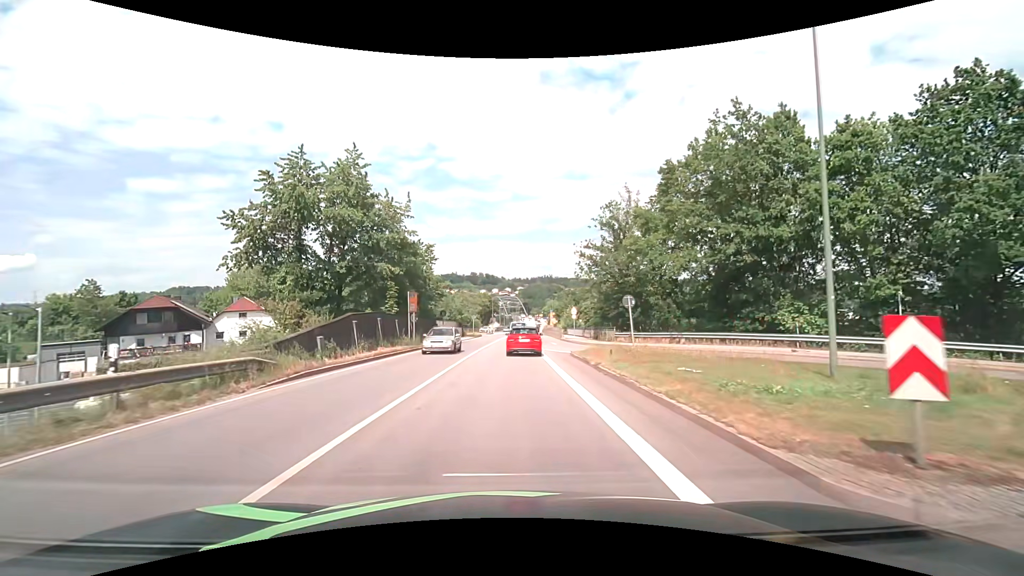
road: primary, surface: asphalt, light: Day
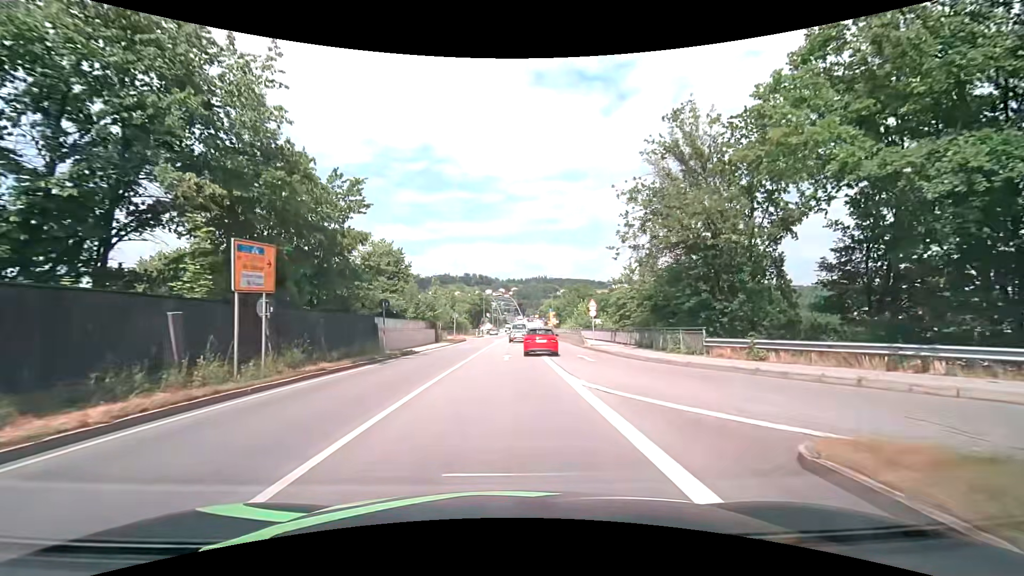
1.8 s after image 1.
(0.0, +20.0) m; +1°
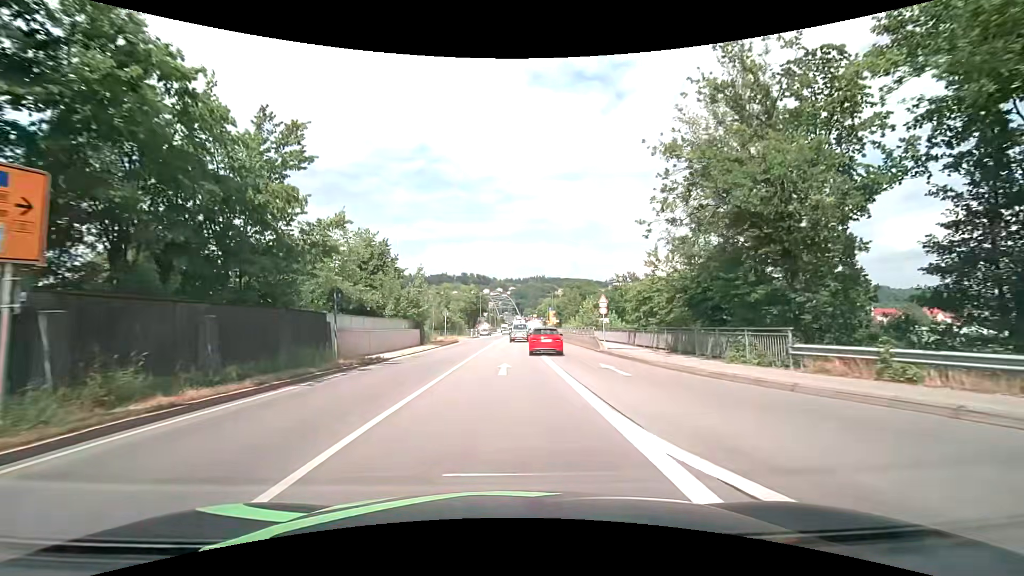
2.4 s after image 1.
(0.0, +6.8) m; 0°
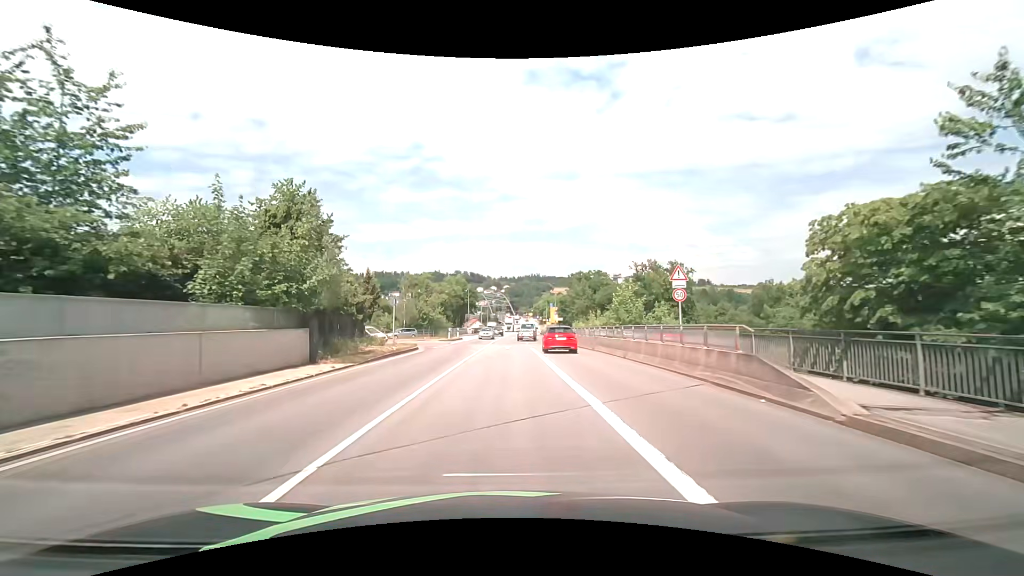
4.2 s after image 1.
(+0.2, +21.1) m; +1°
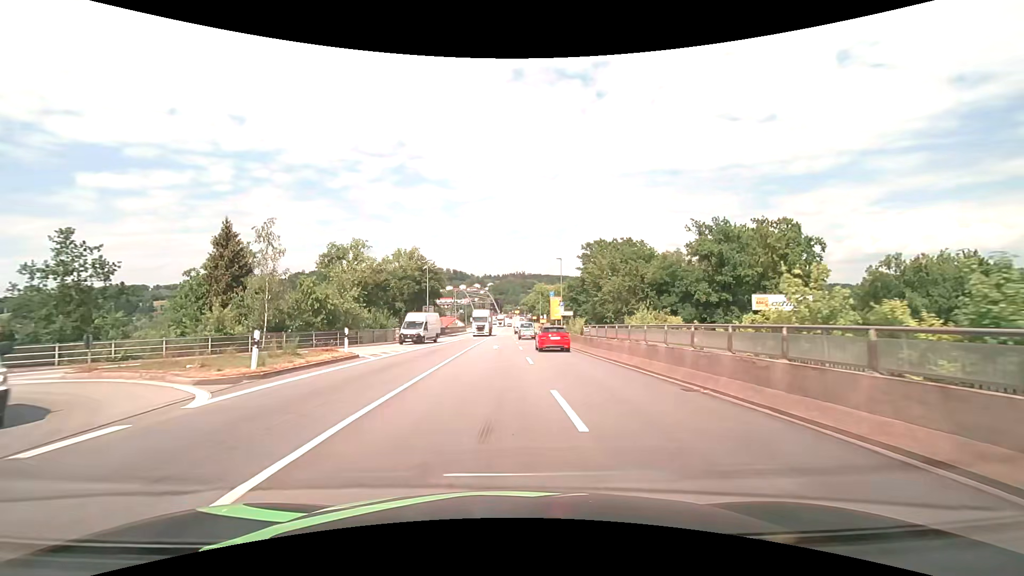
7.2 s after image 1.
(+0.7, +37.1) m; +2°
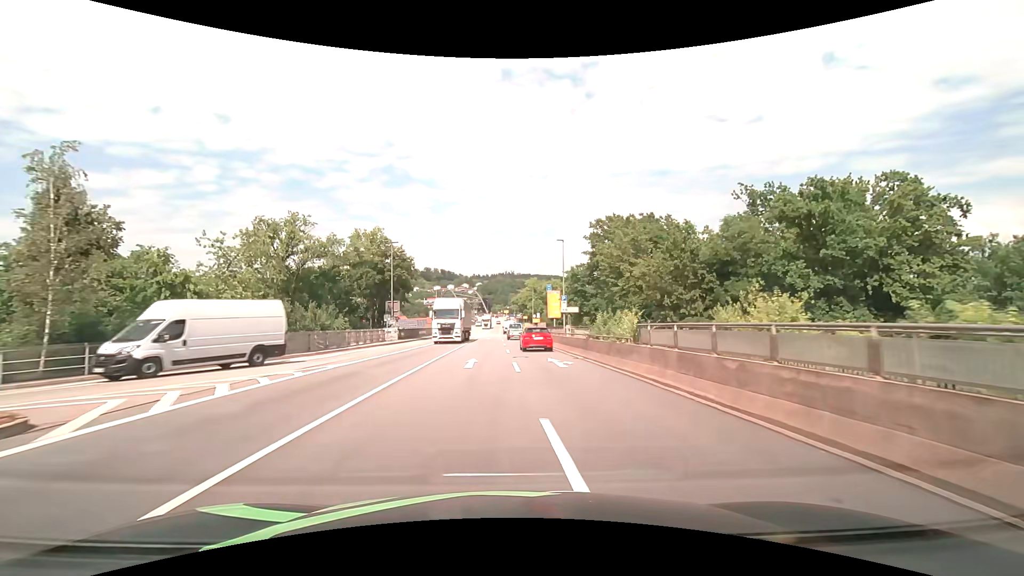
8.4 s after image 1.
(+0.2, +15.0) m; +1°
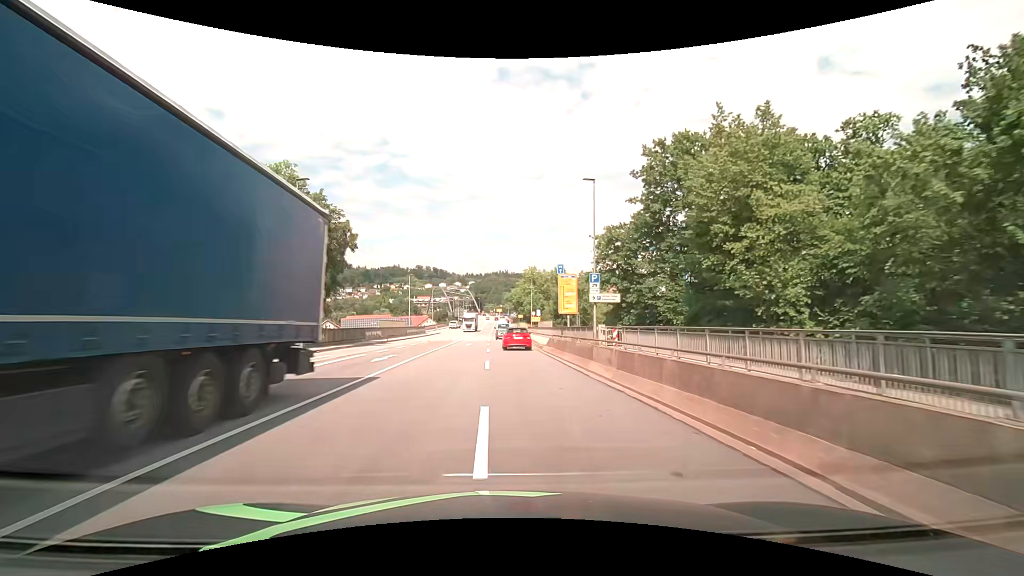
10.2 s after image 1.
(+0.3, +22.6) m; +1°
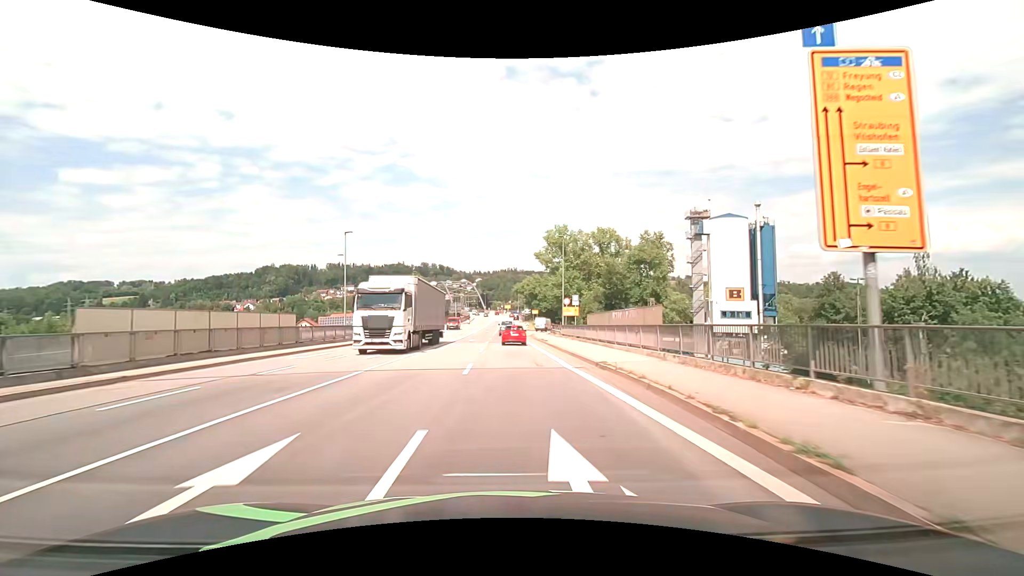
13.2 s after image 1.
(-0.4, +37.8) m; -1°
(0, +10) (0, +20) (0, +30) (0, +40) (0, +50) (0, +60) (0, +70) (0, +80) (0, +90) (0, +100) m
